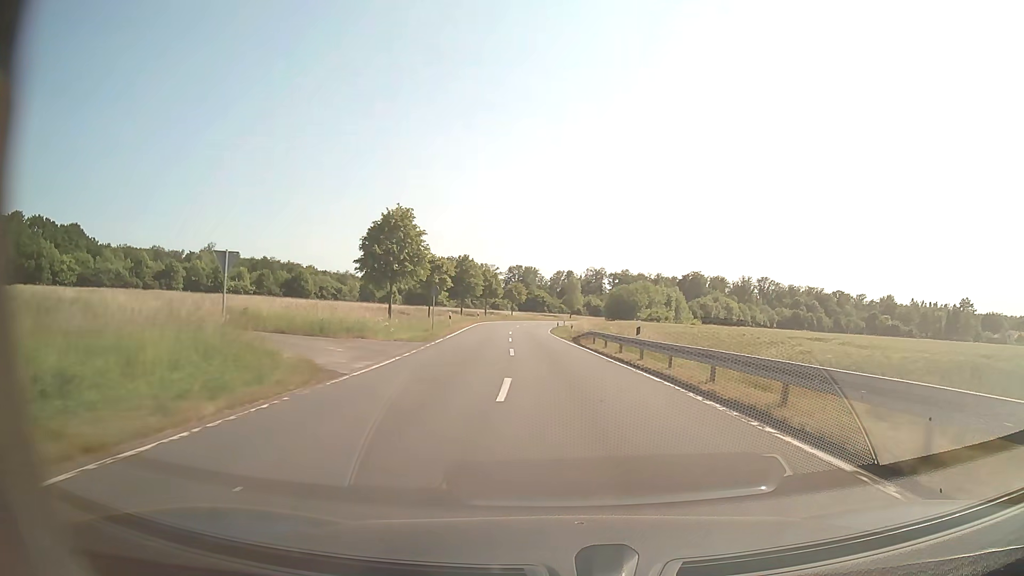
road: secondary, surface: asphalt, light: Day
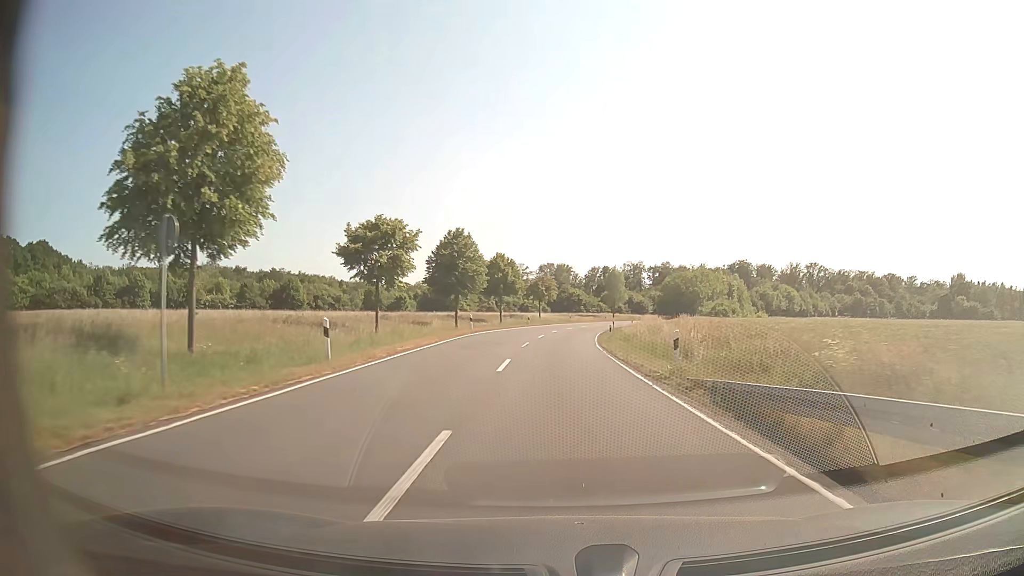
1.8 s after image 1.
(-0.8, +31.0) m; -3°
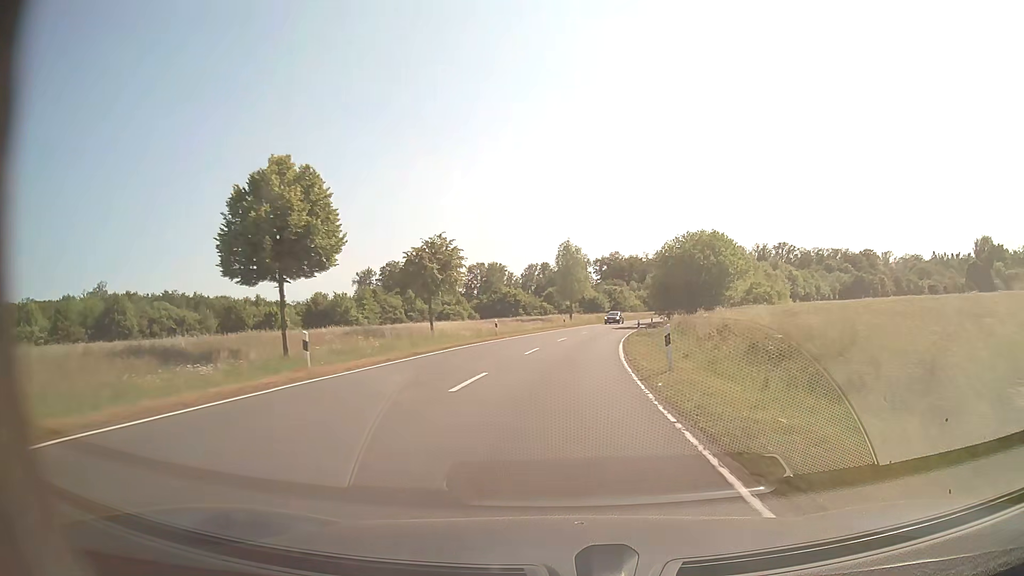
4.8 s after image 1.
(+1.6, +52.1) m; +5°
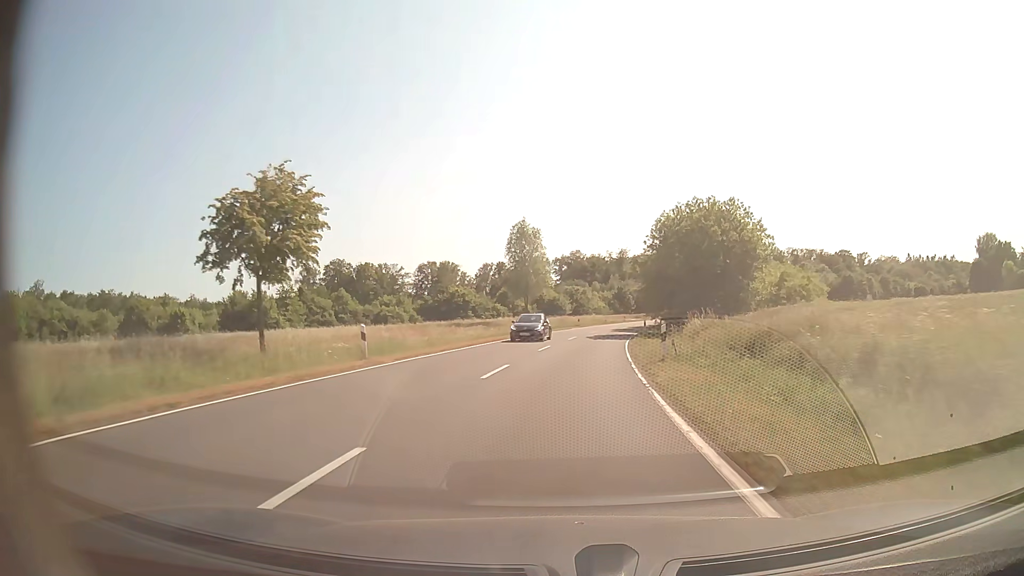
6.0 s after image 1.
(+0.7, +21.6) m; +4°
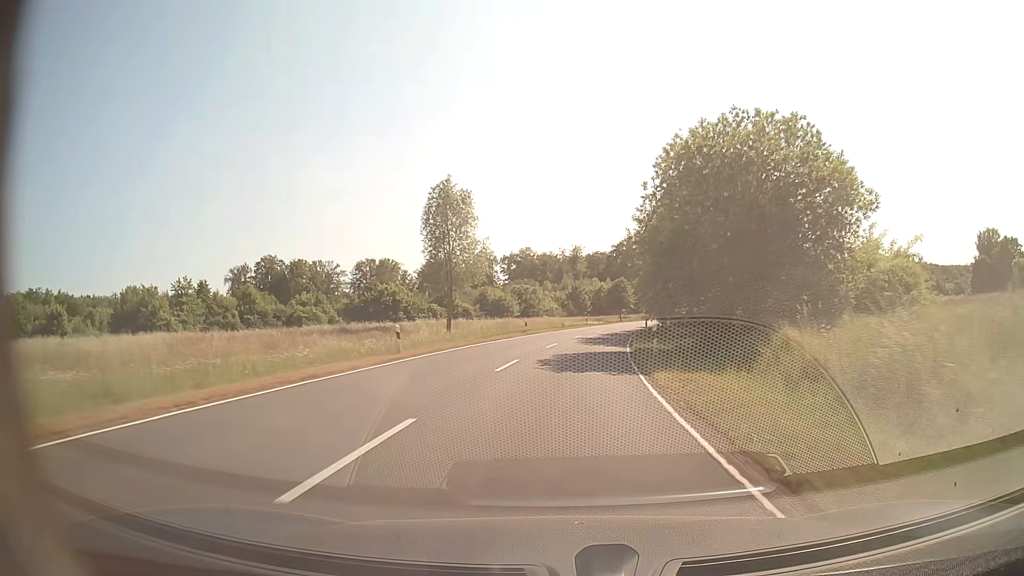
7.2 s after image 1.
(+0.8, +22.1) m; +4°
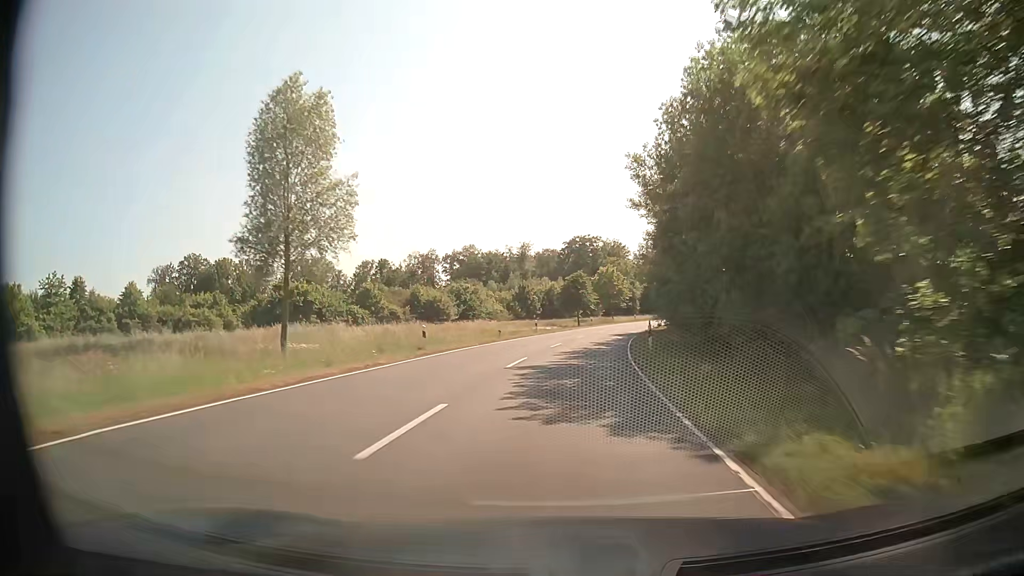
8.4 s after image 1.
(+0.9, +22.5) m; +4°
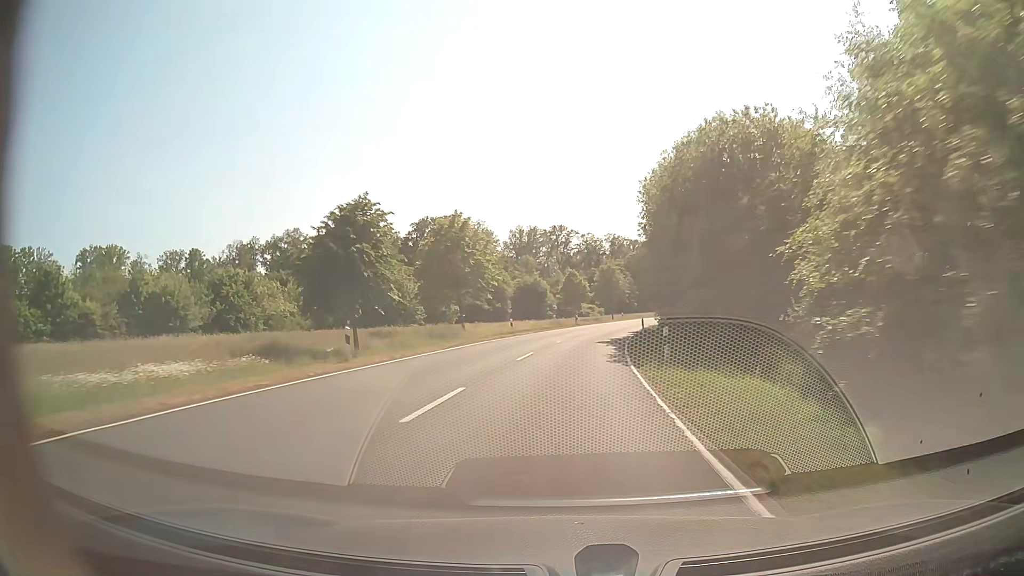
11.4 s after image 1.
(+5.7, +57.8) m; +11°
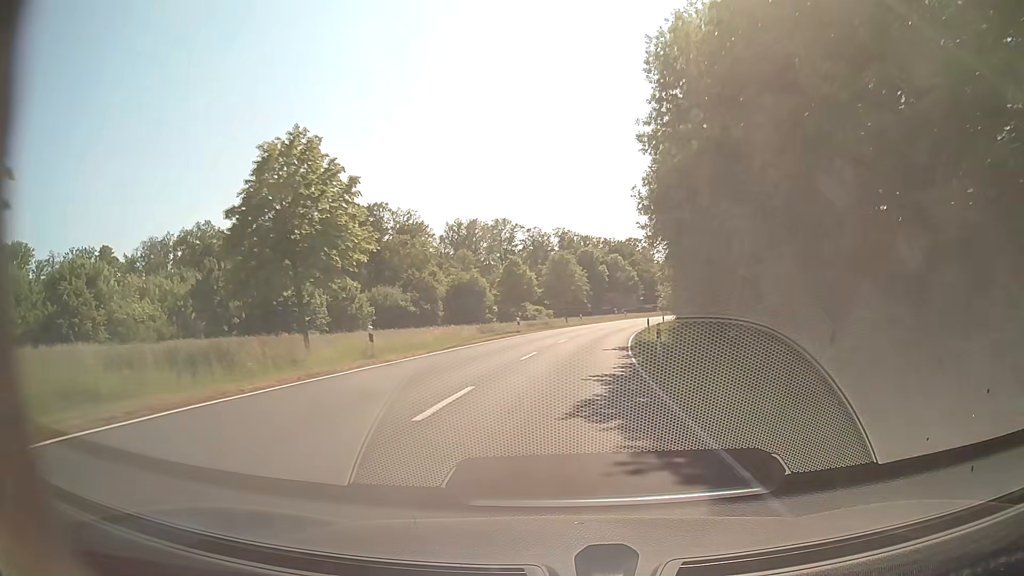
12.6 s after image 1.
(+0.9, +23.9) m; +4°
(0, +10) (+1, +20) (+2, +30) (+3, +40) (+4, +50) (+6, +60) (+8, +69) (+11, +79) (+14, +89) (+17, +98) m
